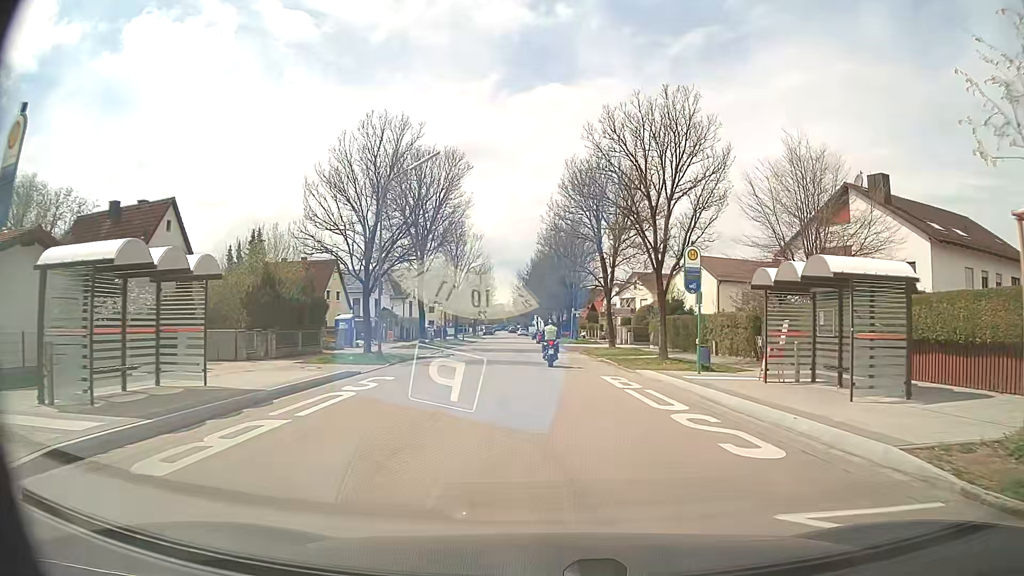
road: residential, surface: asphalt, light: Day
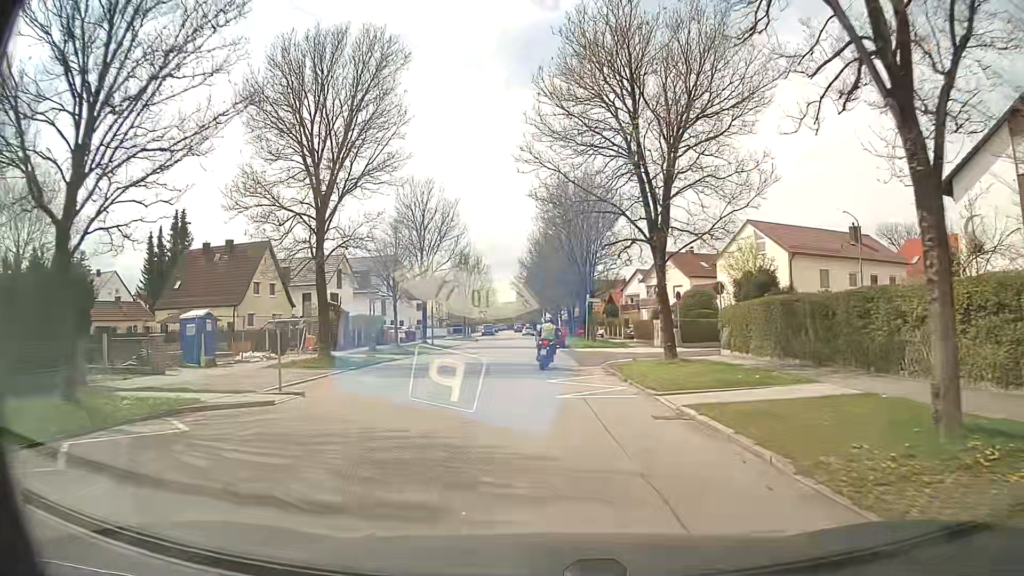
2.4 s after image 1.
(+0.6, +20.5) m; -1°
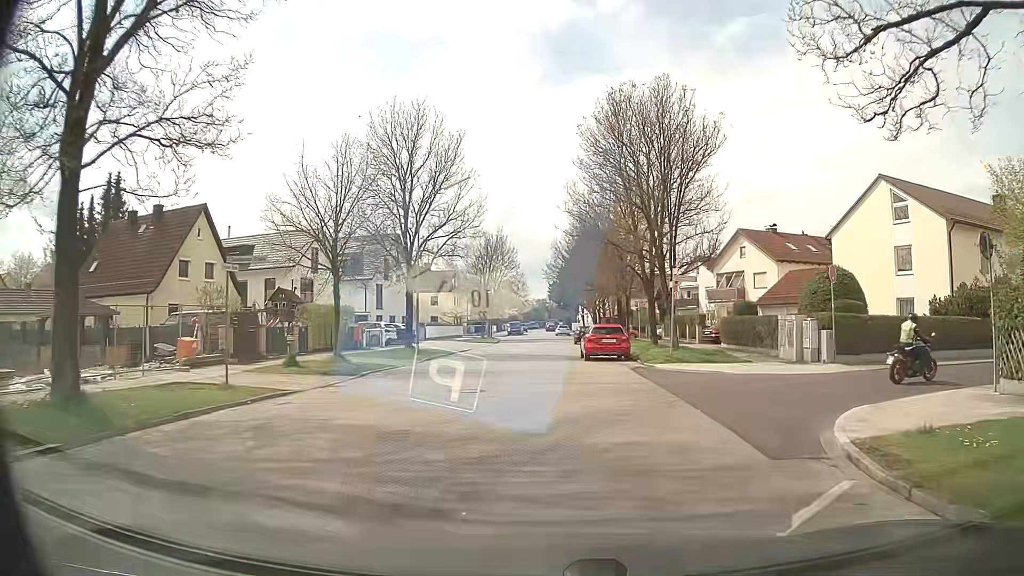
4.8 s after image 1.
(-1.0, +17.2) m; -3°
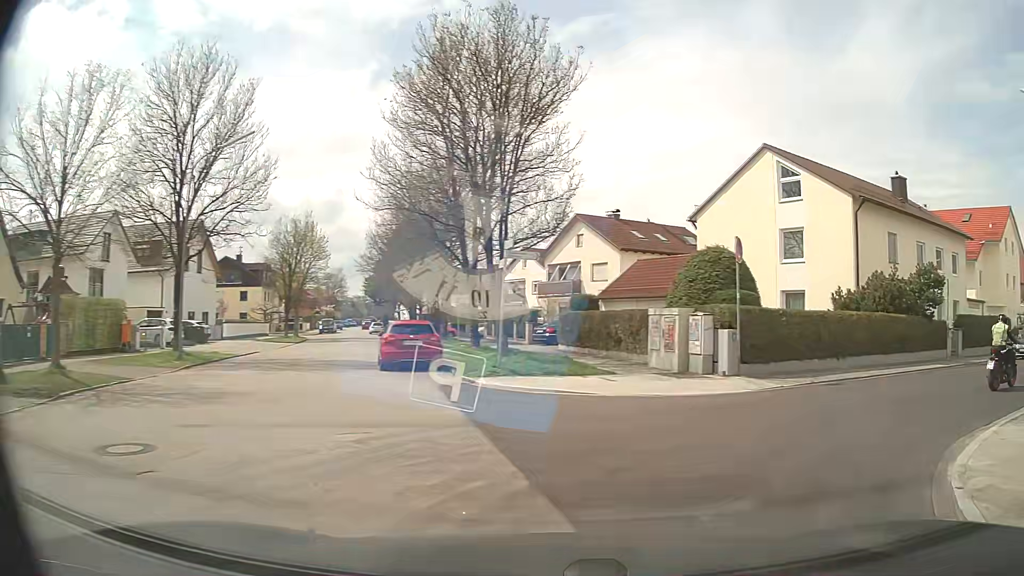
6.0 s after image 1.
(+0.5, +6.9) m; +14°
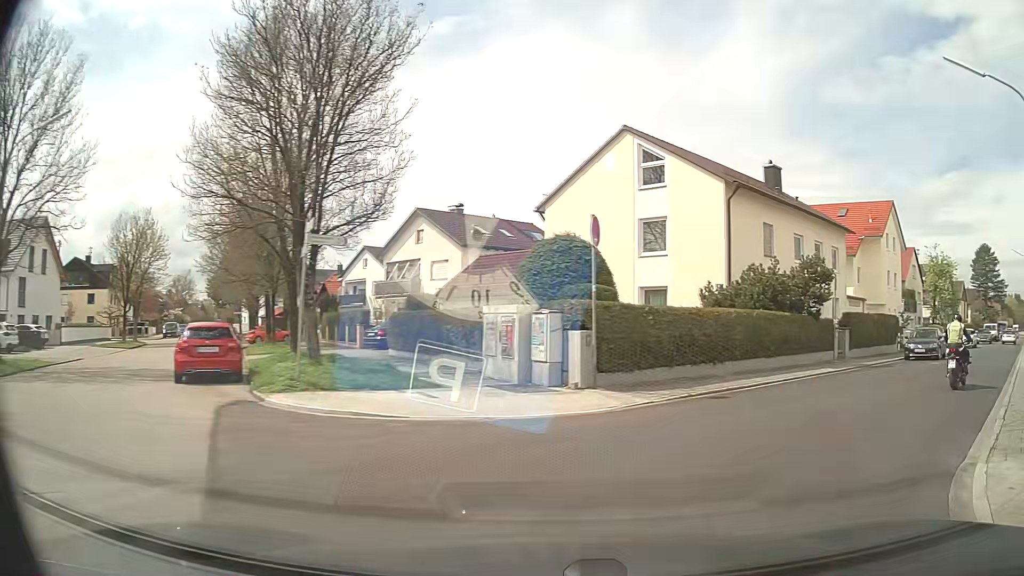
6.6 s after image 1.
(+0.3, +3.2) m; +11°
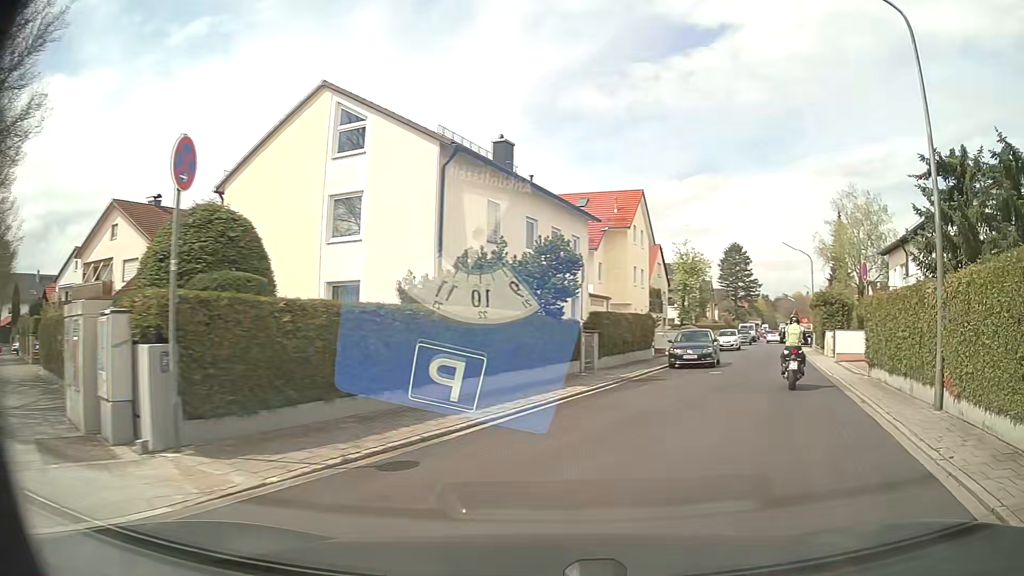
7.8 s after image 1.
(+1.3, +5.9) m; +23°
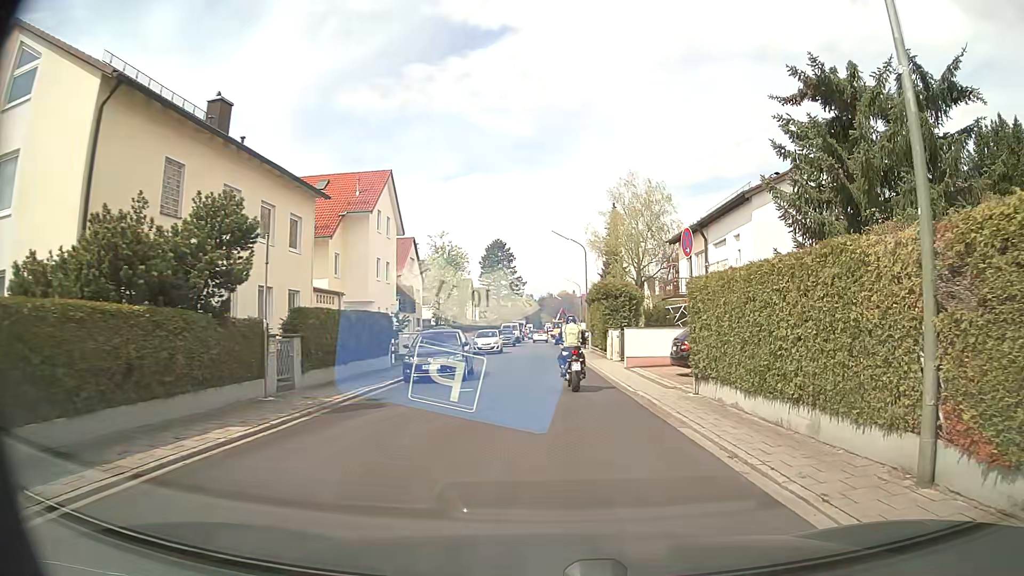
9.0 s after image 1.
(+1.4, +6.3) m; +22°
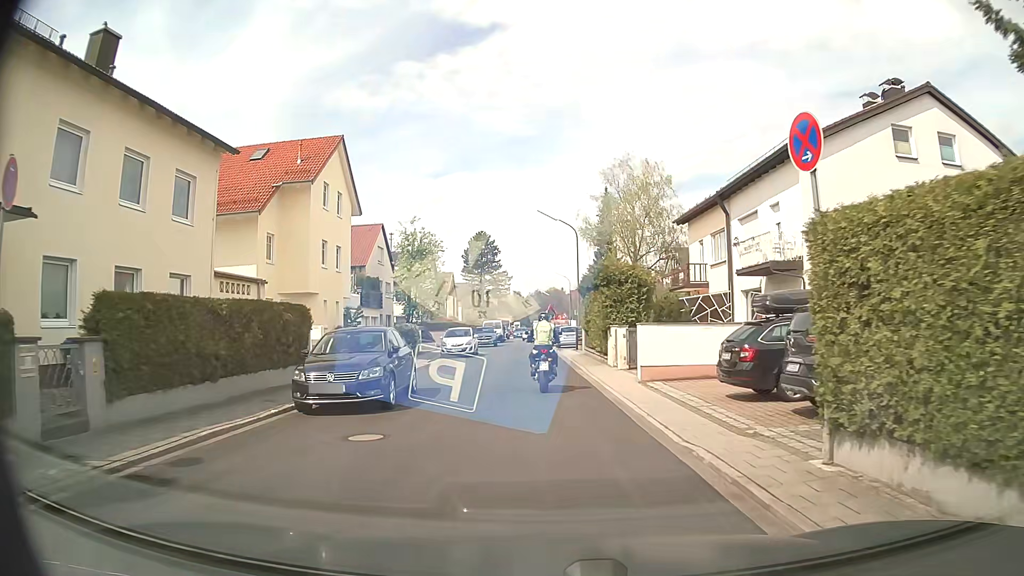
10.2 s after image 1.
(+0.1, +7.4) m; +1°
(0, +10) (-1, +20) (-1, +30) (-1, +40) (-1, +50) (-2, +60) (-3, +70) (-3, +80) (-4, +90) (-4, +100) m
